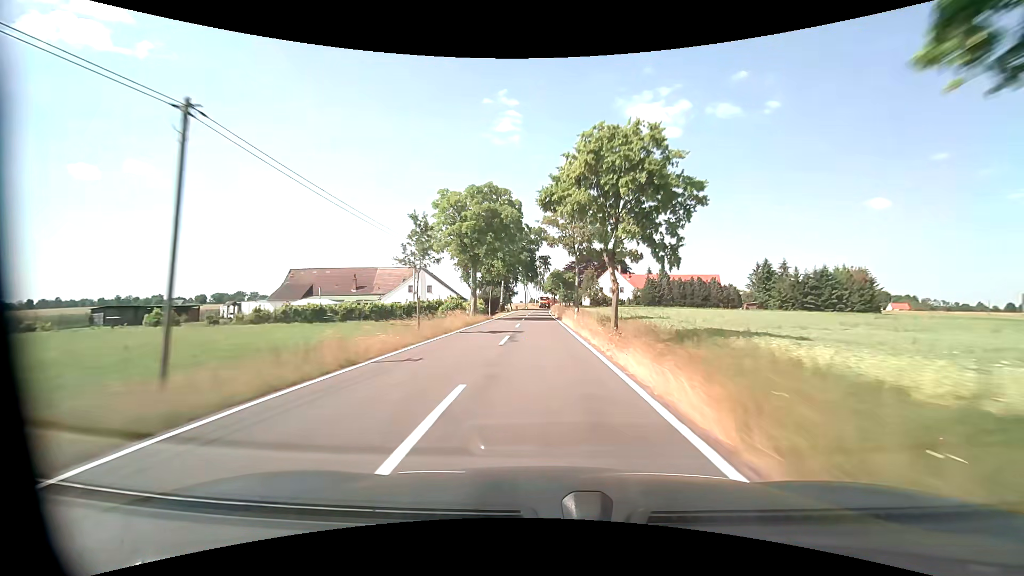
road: tertiary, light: Day
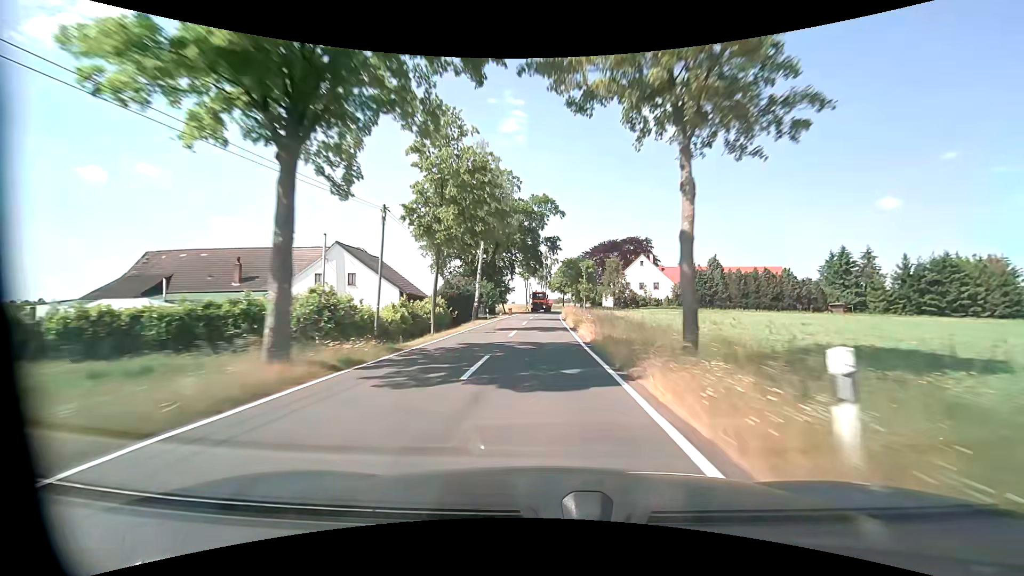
(-0.2, +30.8) m; -1°
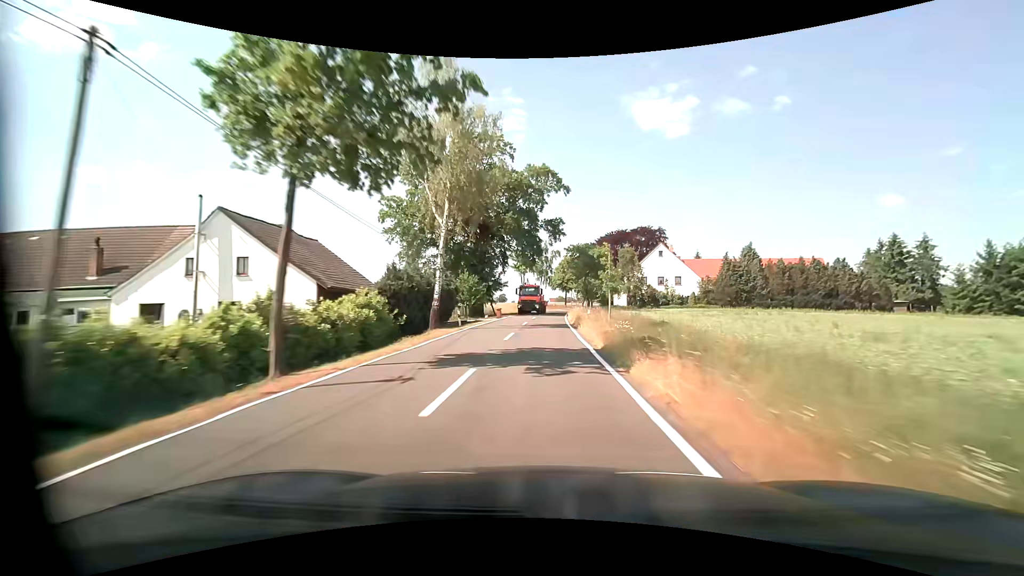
(0.0, +14.9) m; 0°
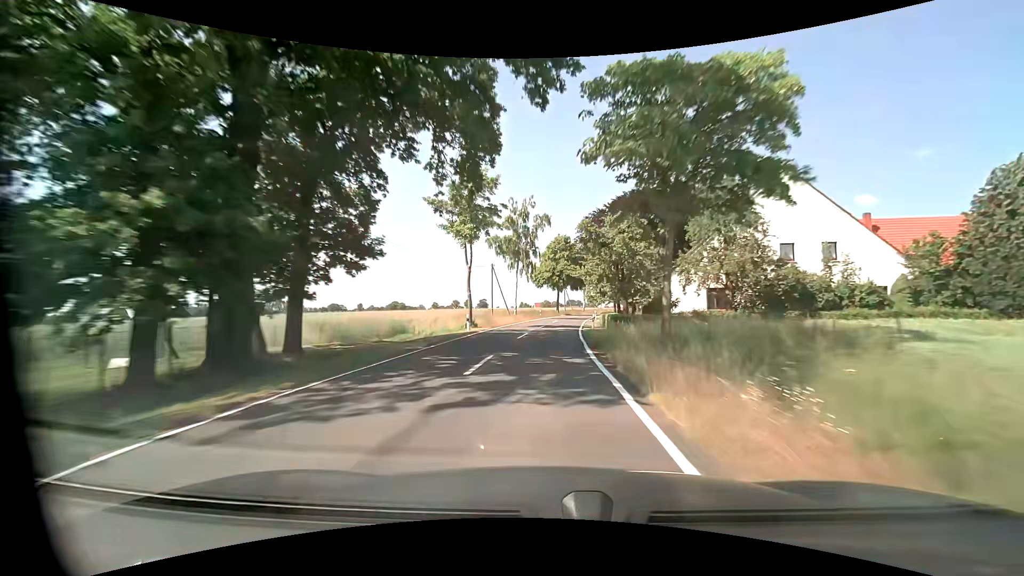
(+0.5, +43.9) m; +1°
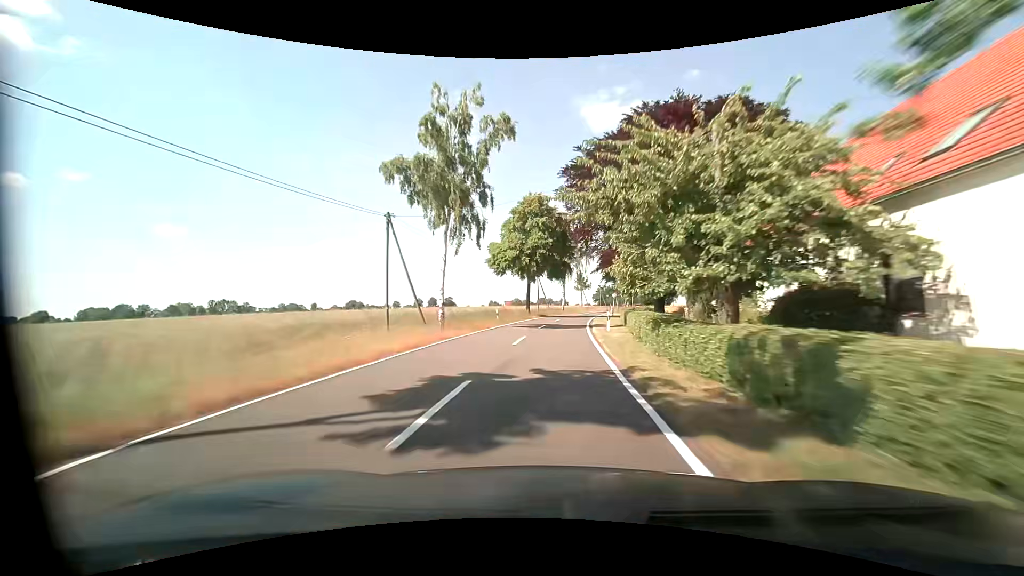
(+0.7, +29.1) m; +3°
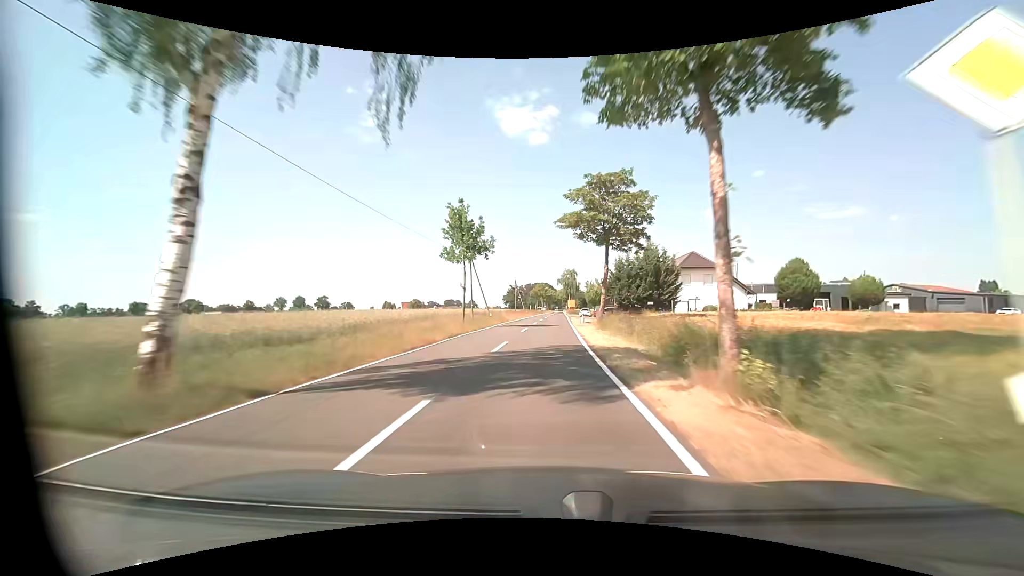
(+7.4, +73.0) m; +11°
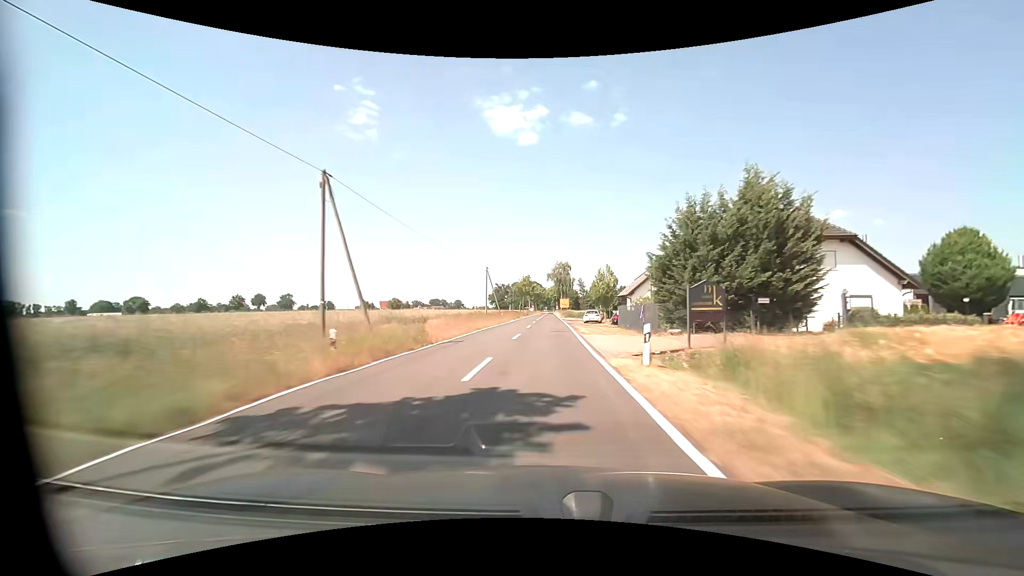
(+0.3, +29.8) m; +1°
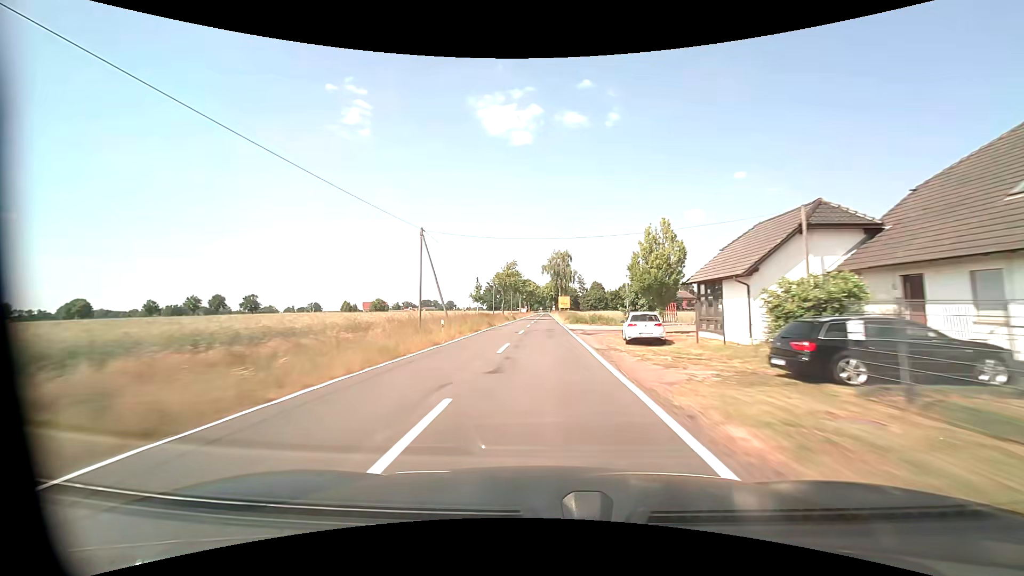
(+0.3, +30.1) m; +1°
(0, +10) (0, +20) (0, +30) (0, +40) (0, +50) (0, +60) (0, +70) (0, +80) (0, +90) (0, +100) m
